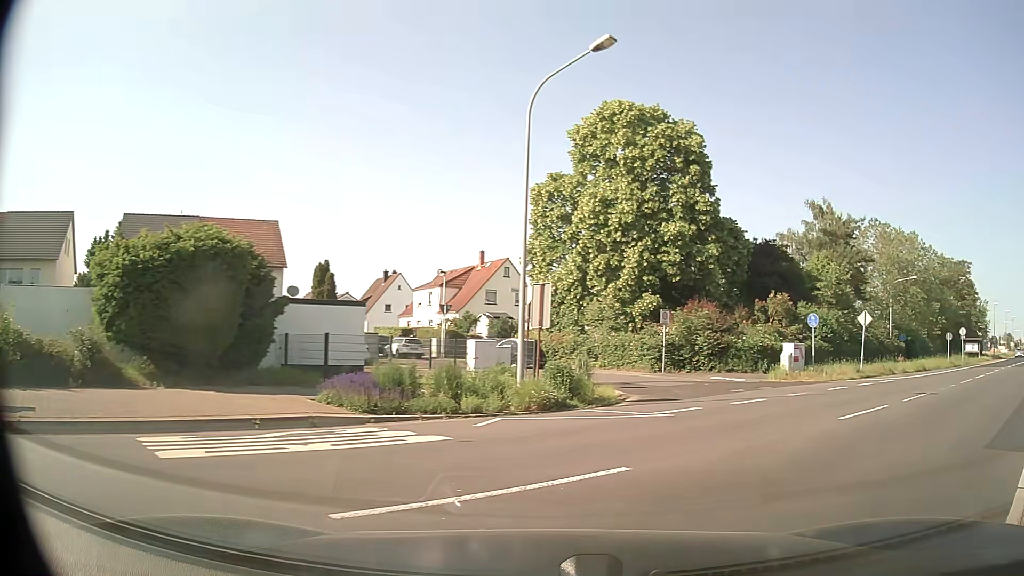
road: service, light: Day
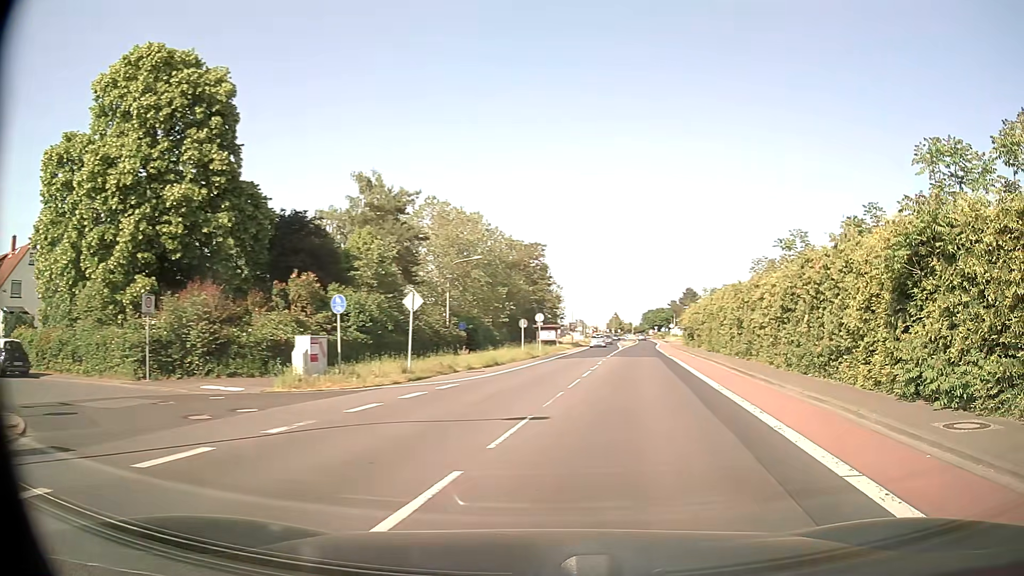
(+2.6, +8.0) m; +35°
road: tertiary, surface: asphalt
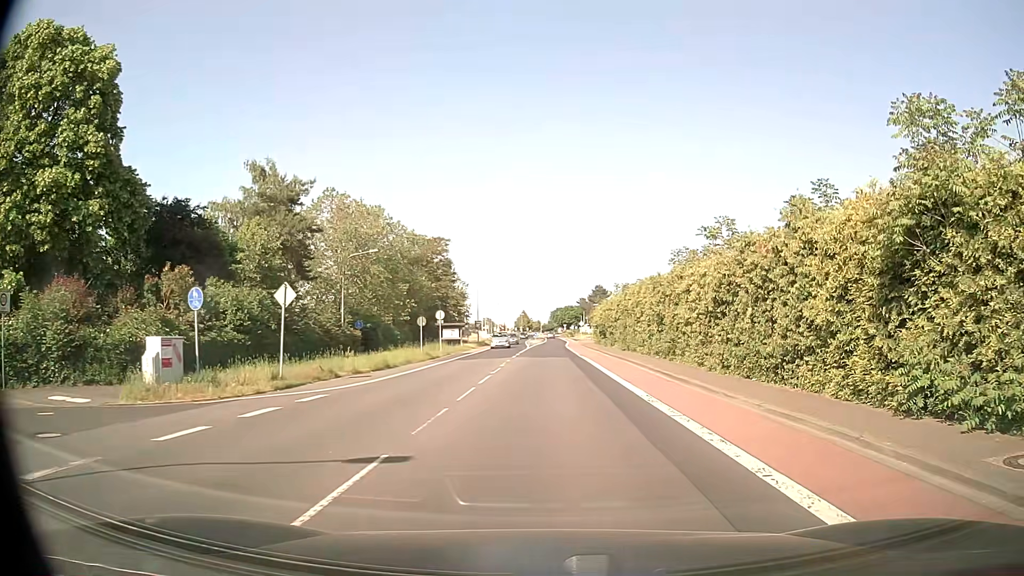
(+0.4, +3.7) m; +9°
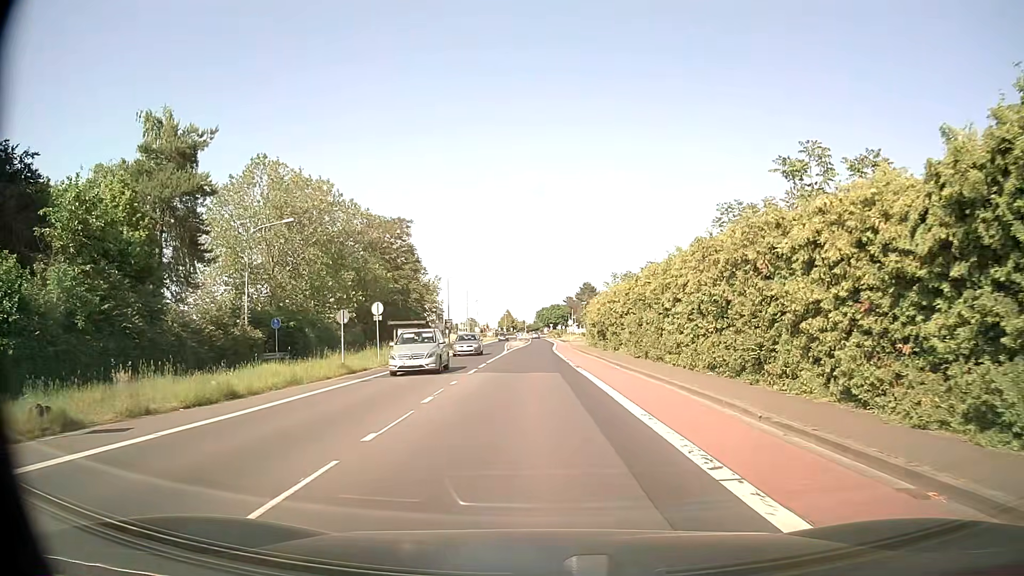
(+0.4, +14.2) m; +2°
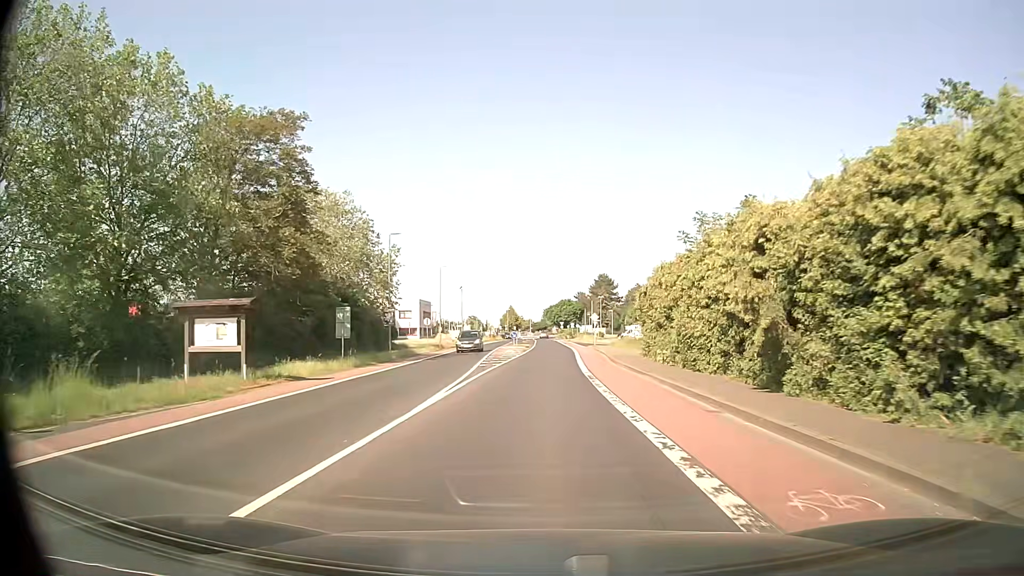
(-0.6, +33.3) m; -1°
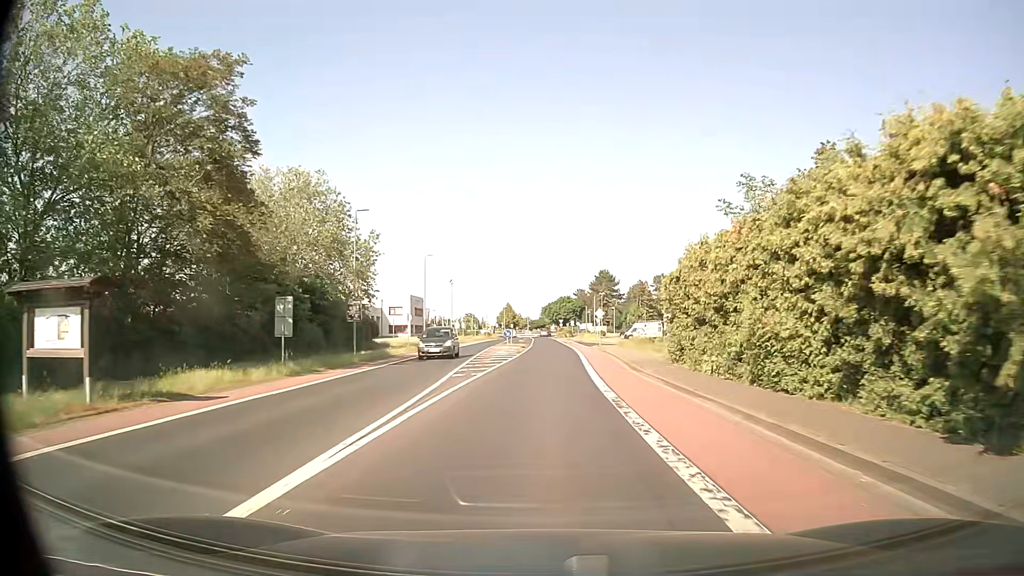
(0.0, +7.8) m; 0°
